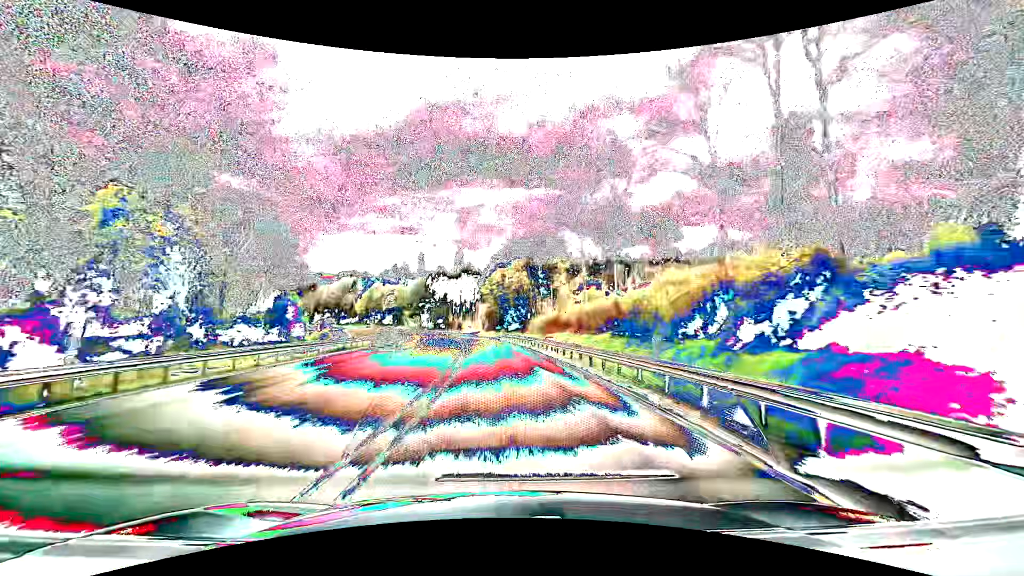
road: primary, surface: asphalt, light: Day
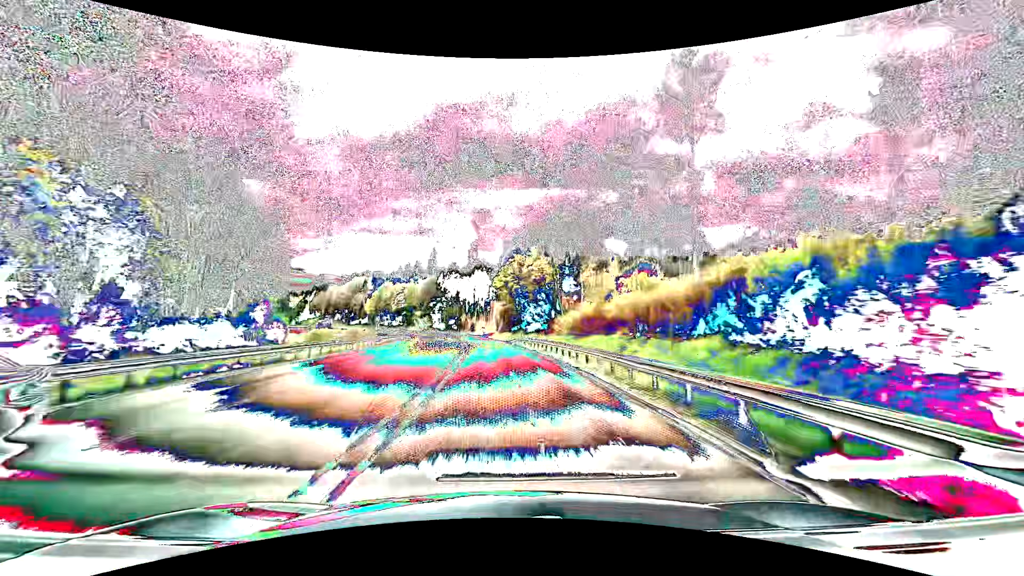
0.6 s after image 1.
(-0.3, +15.8) m; -2°
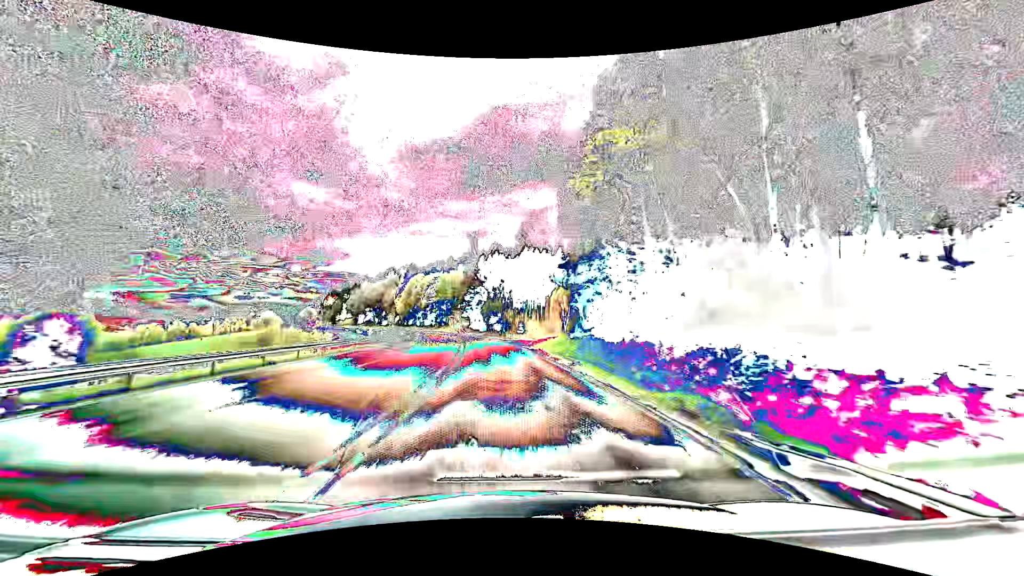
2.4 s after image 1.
(-2.4, +47.2) m; -6°
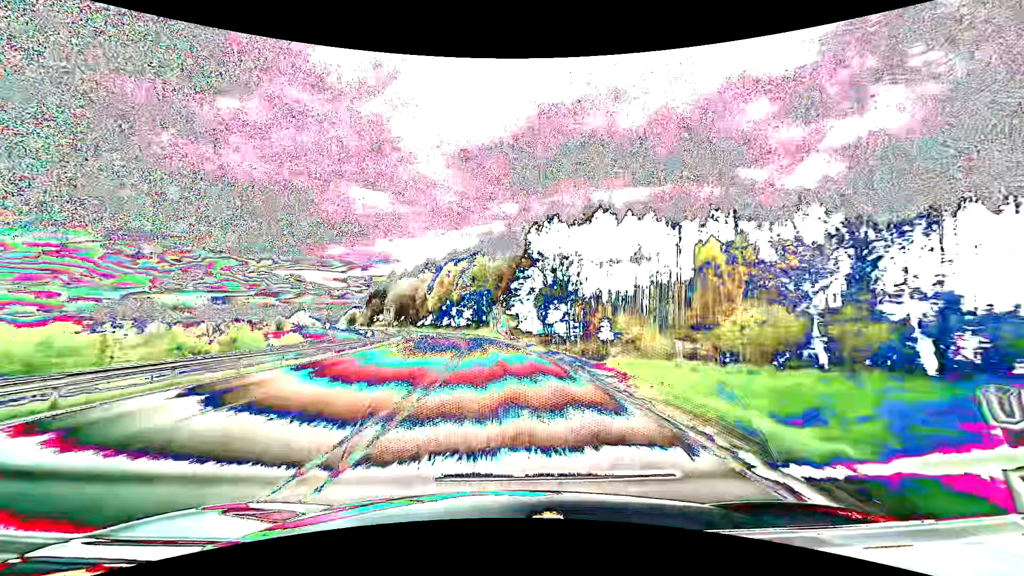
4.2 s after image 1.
(-2.6, +47.2) m; -6°
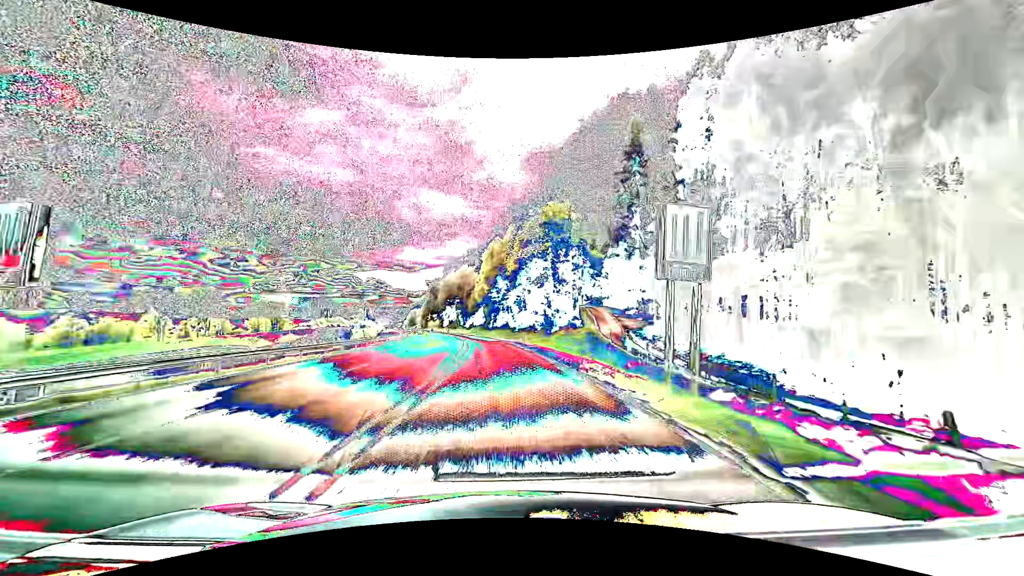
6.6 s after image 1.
(-4.2, +62.9) m; -8°
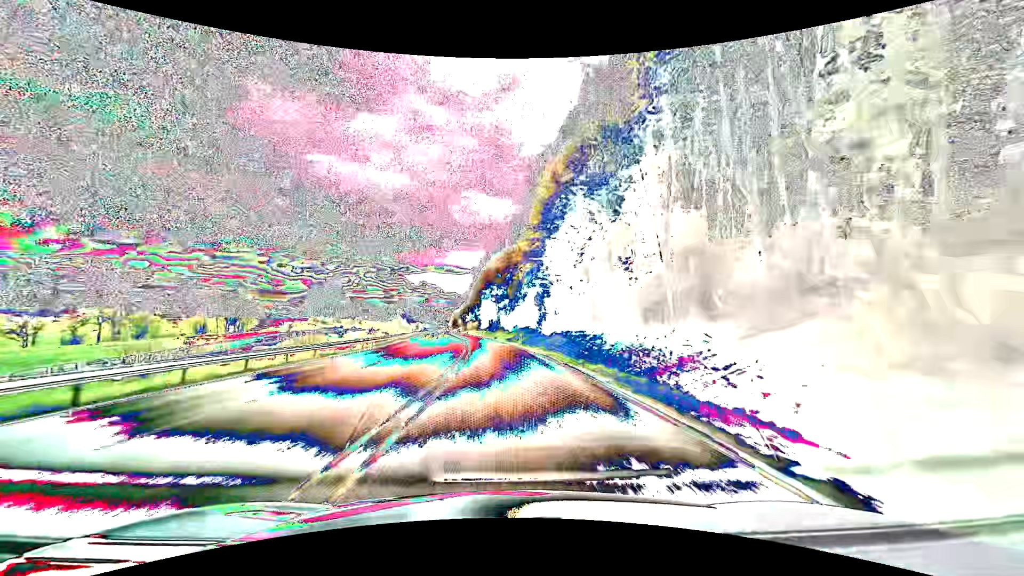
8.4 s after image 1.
(-2.5, +47.2) m; -6°
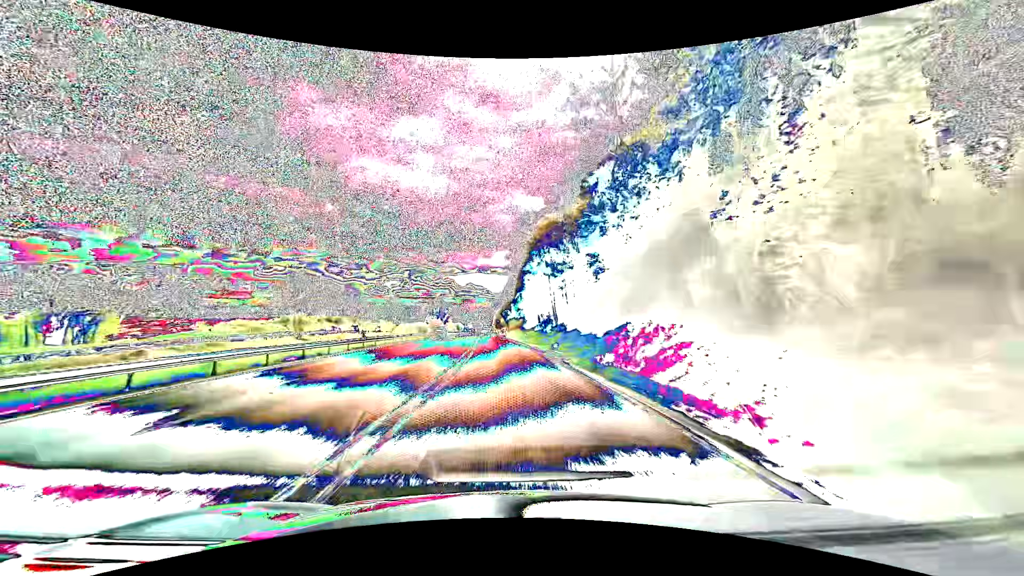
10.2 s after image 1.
(-2.2, +47.3) m; -5°
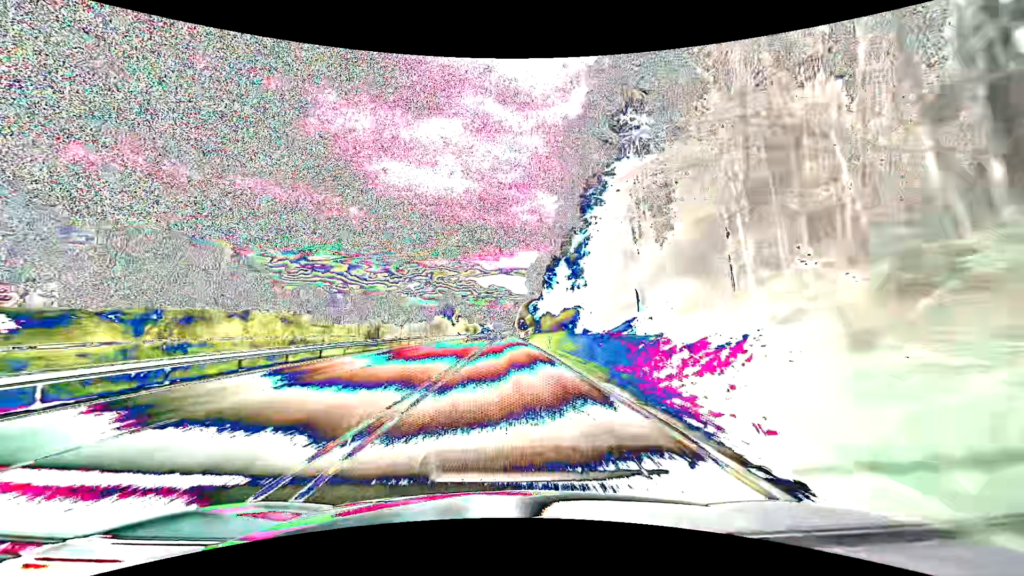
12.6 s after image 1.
(-1.9, +63.2) m; -3°
(0, +10) (0, +20) (0, +30) (0, +40) (0, +50) (0, +60) (0, +70) (0, +80) (0, +90) (0, +100) m
